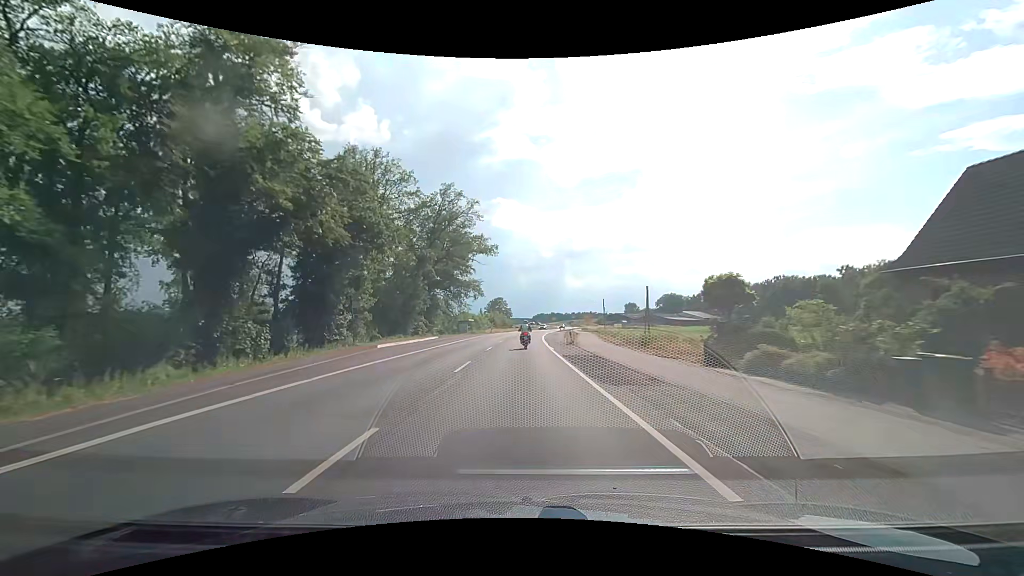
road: secondary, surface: asphalt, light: Day
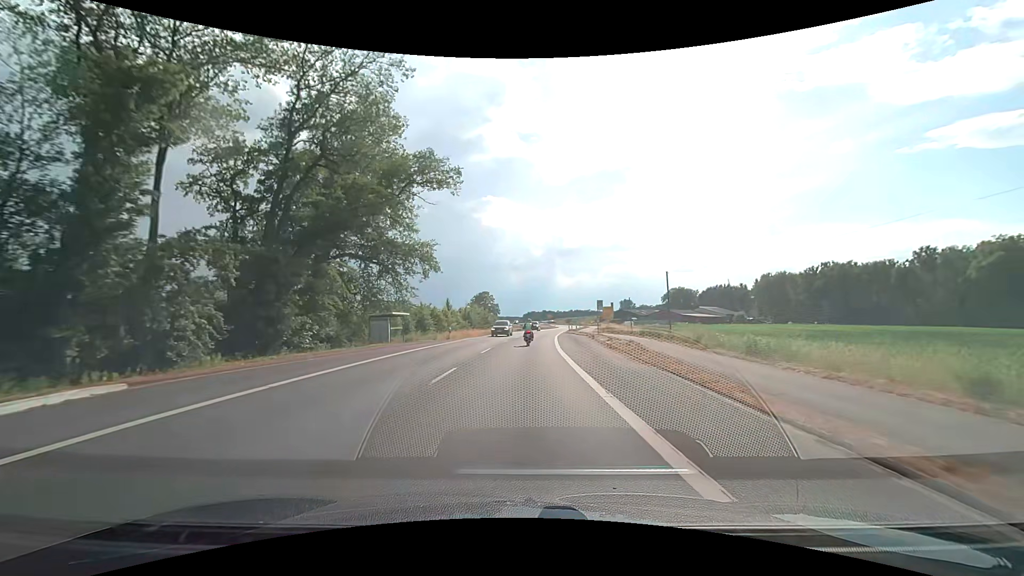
(0.0, +39.6) m; +1°
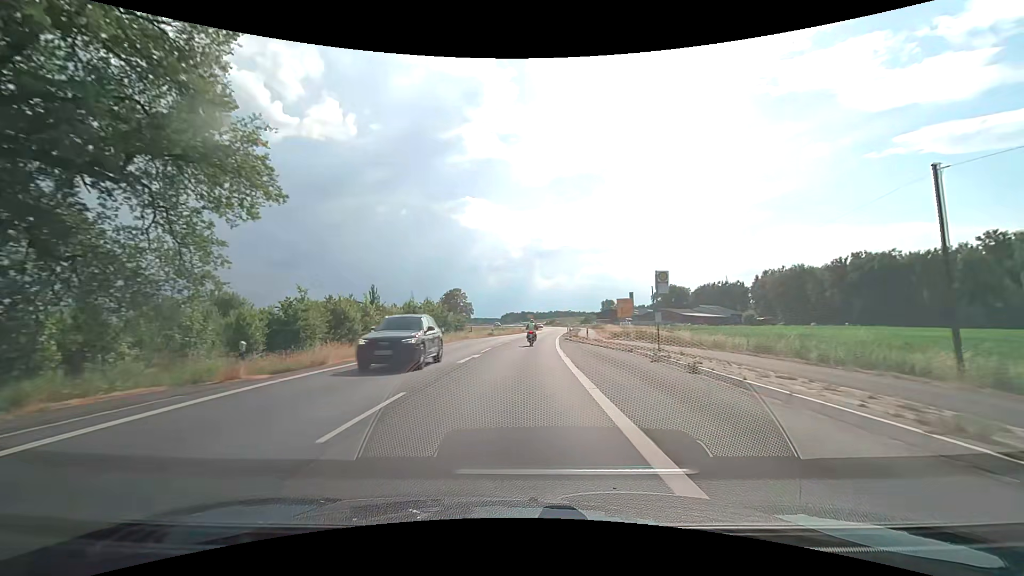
(+0.7, +29.1) m; +3°
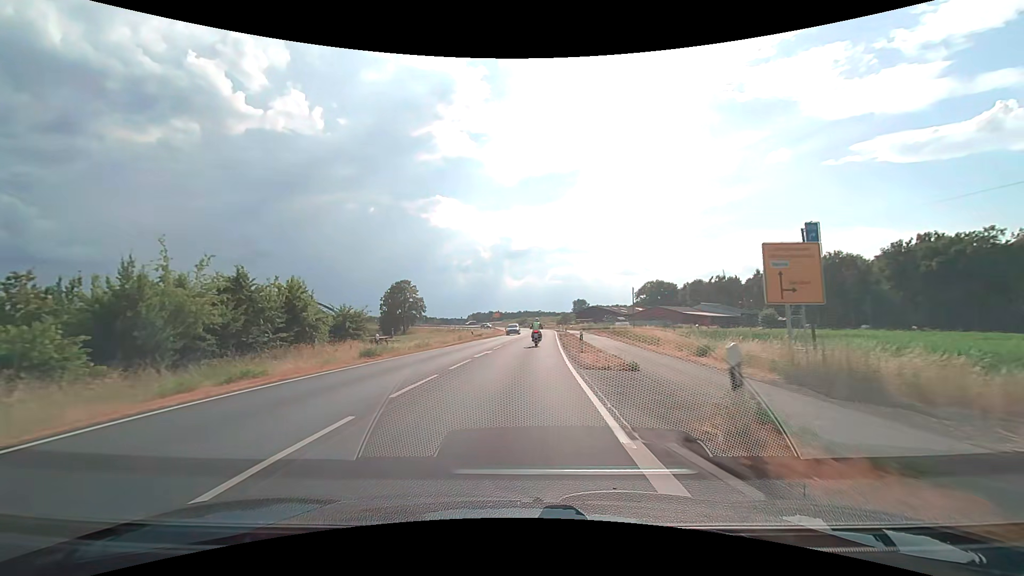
(+0.9, +38.2) m; +3°
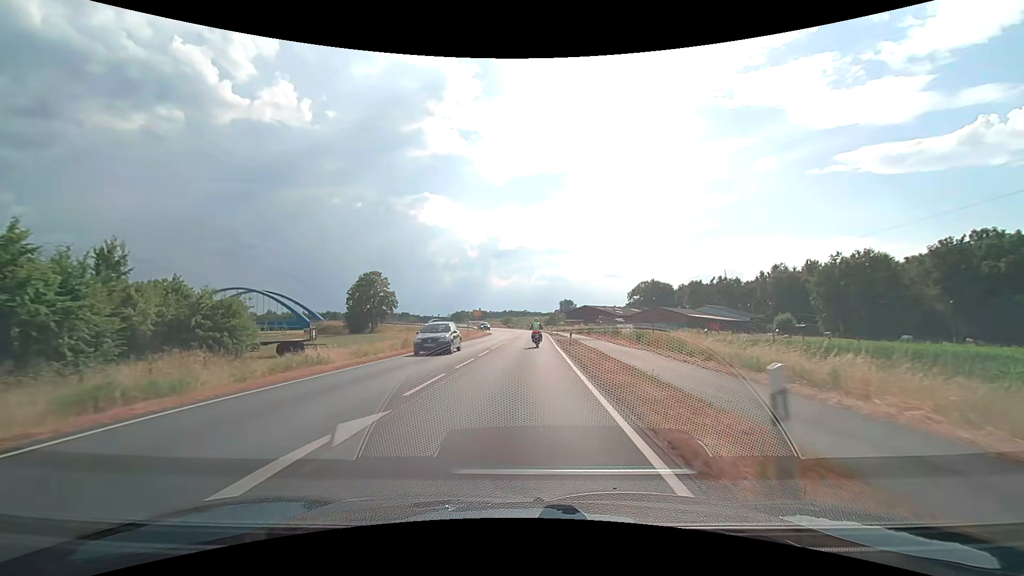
(+0.2, +17.7) m; +2°
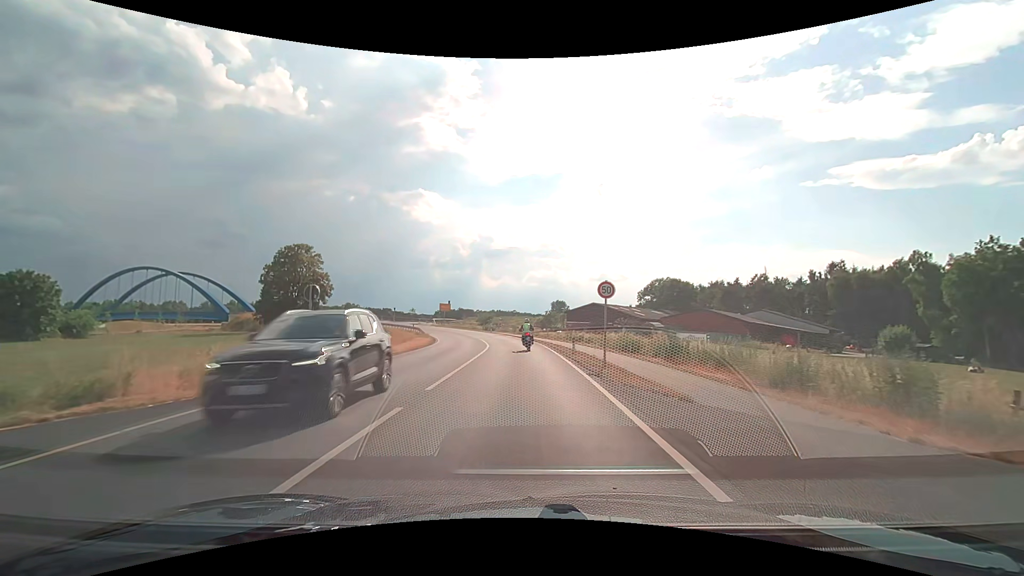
(+0.8, +41.0) m; +1°
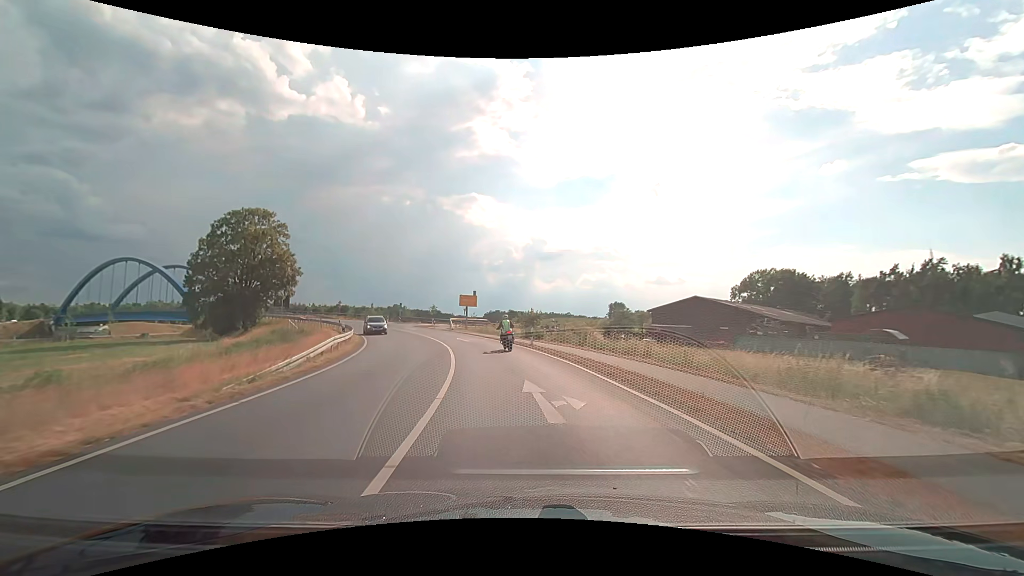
(-1.5, +37.1) m; -6°
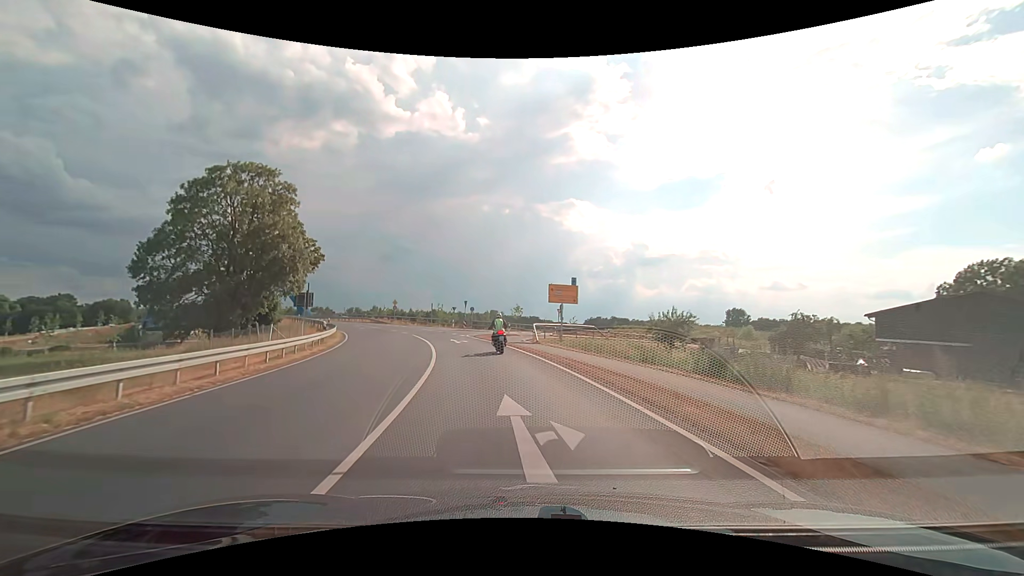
(-2.3, +27.2) m; -11°
(0, +10) (-2, +20) (-4, +30) (-6, +39) (-4, +49) (+2, +57) (+10, +63) (+18, +69) (+26, +75) (+35, +80) m
